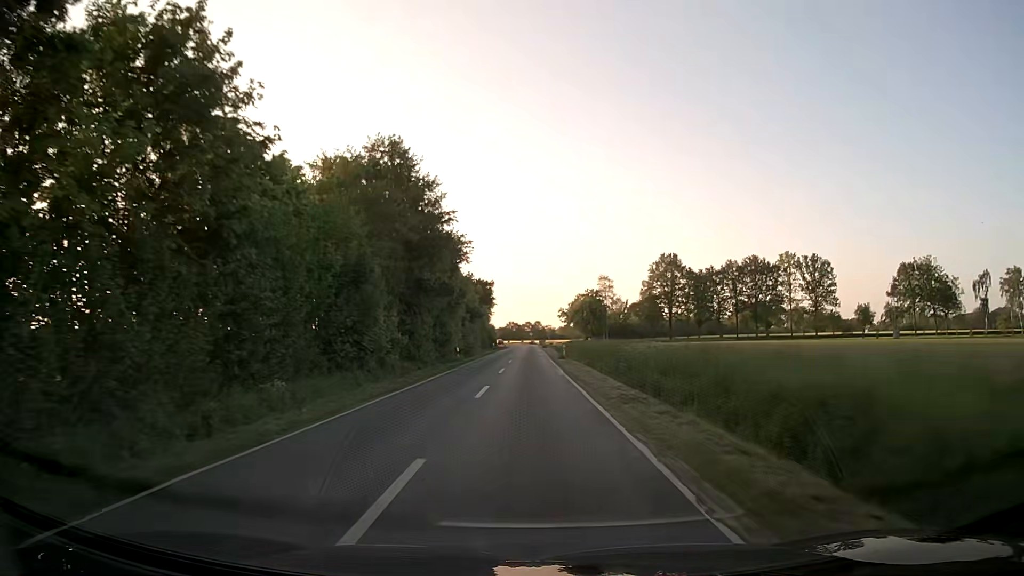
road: secondary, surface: asphalt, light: Day
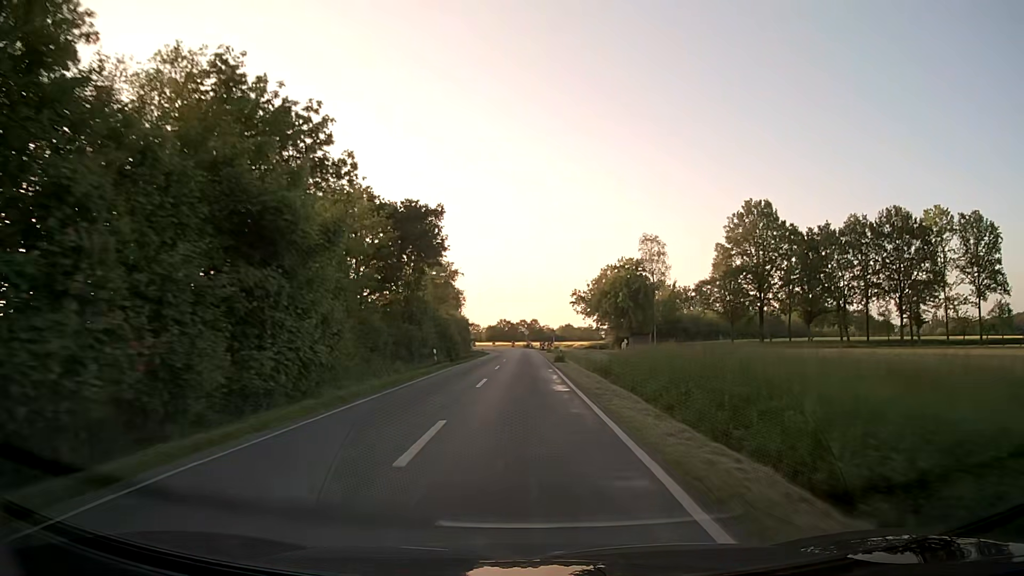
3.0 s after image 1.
(+0.3, +57.1) m; 0°
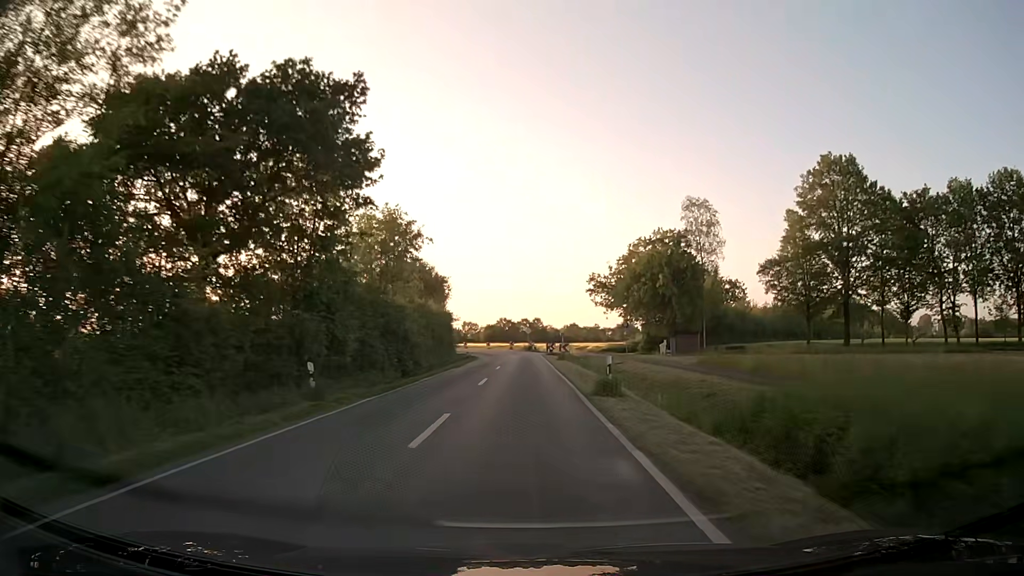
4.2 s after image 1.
(0.0, +22.9) m; 0°
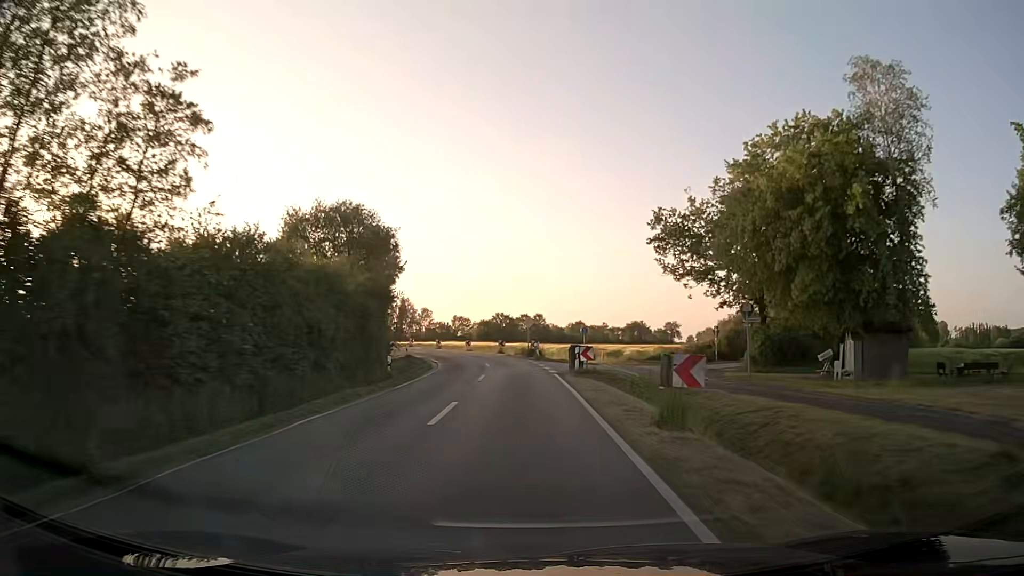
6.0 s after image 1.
(0.0, +34.3) m; 0°
